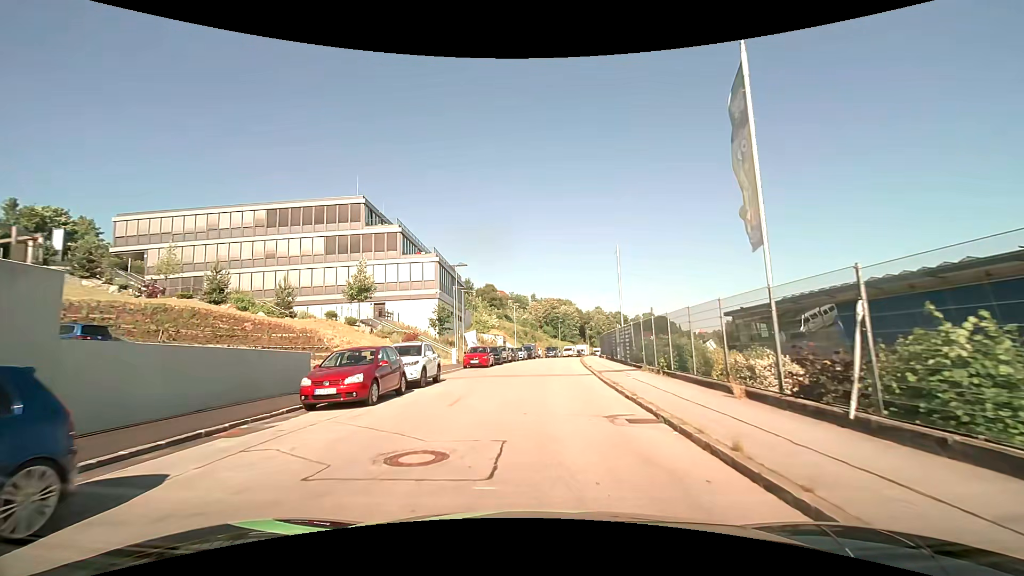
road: tertiary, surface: asphalt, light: Day
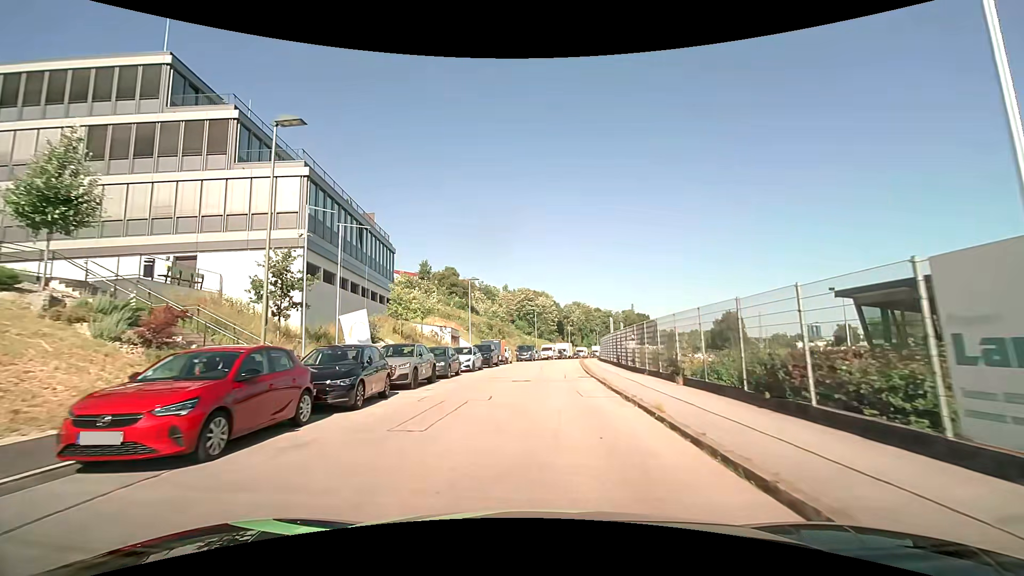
(+0.8, +26.7) m; +4°
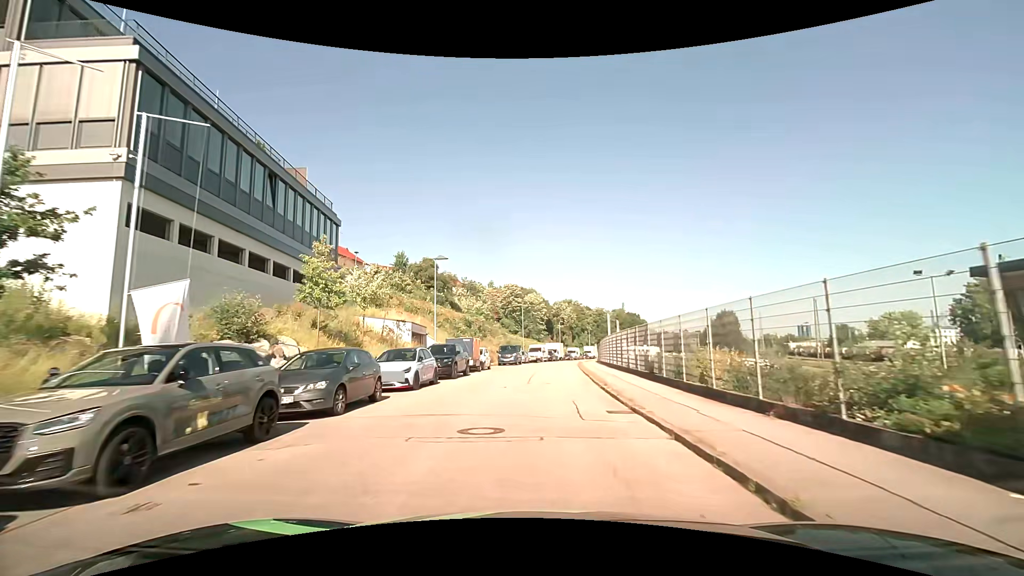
(+0.1, +11.2) m; +1°
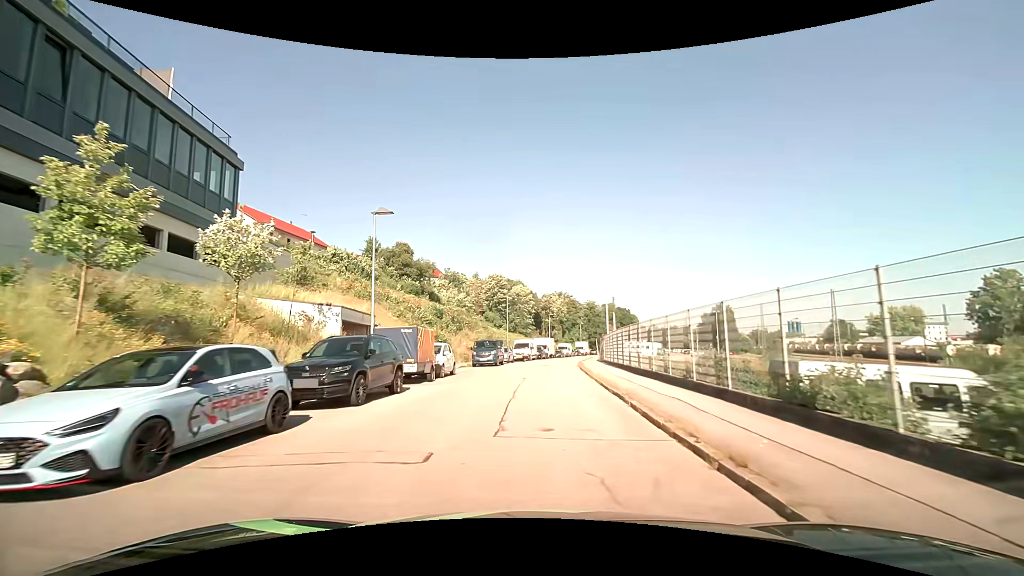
(+0.2, +11.4) m; +1°
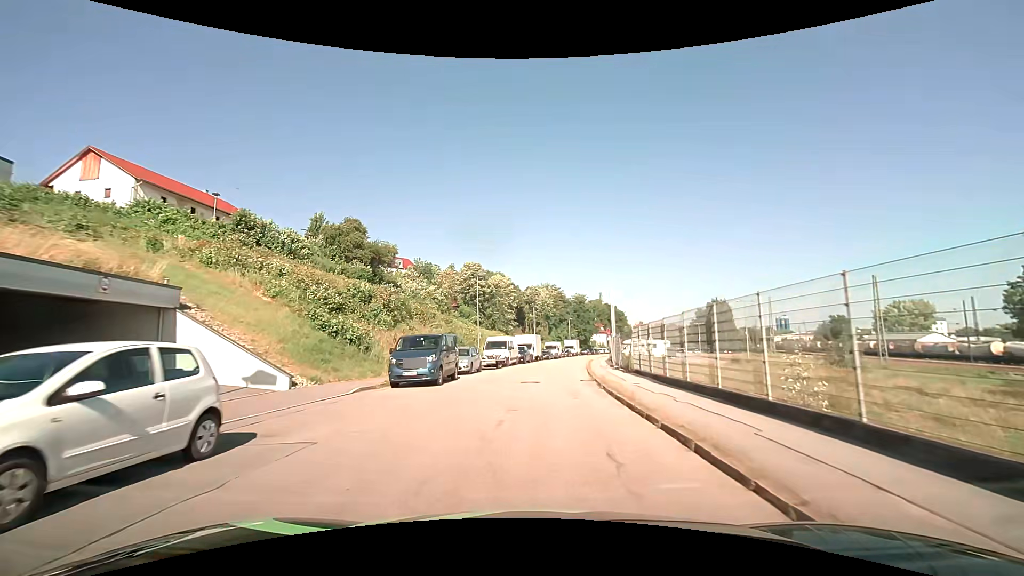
(+0.6, +17.3) m; +3°
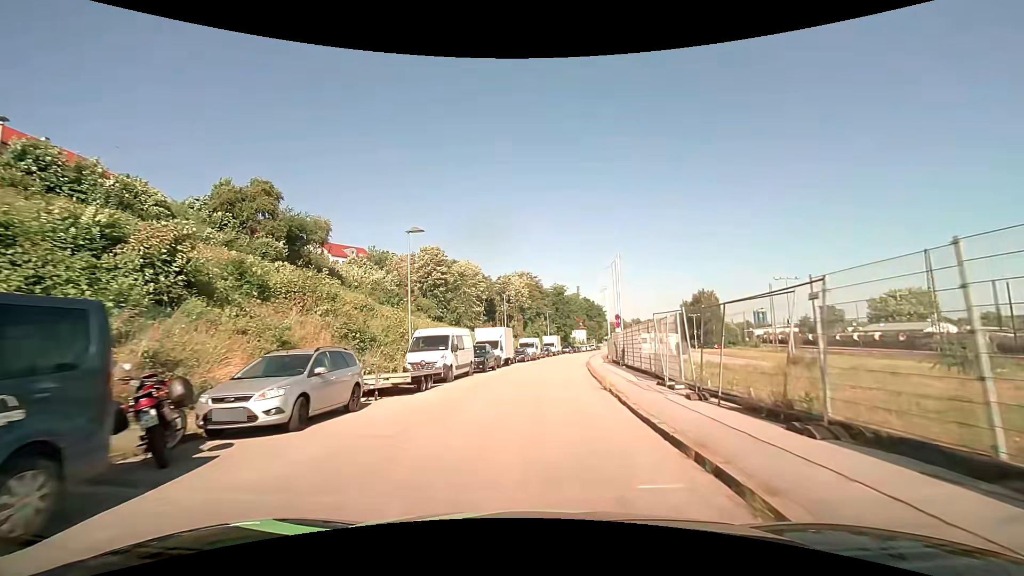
(+0.5, +17.5) m; +3°
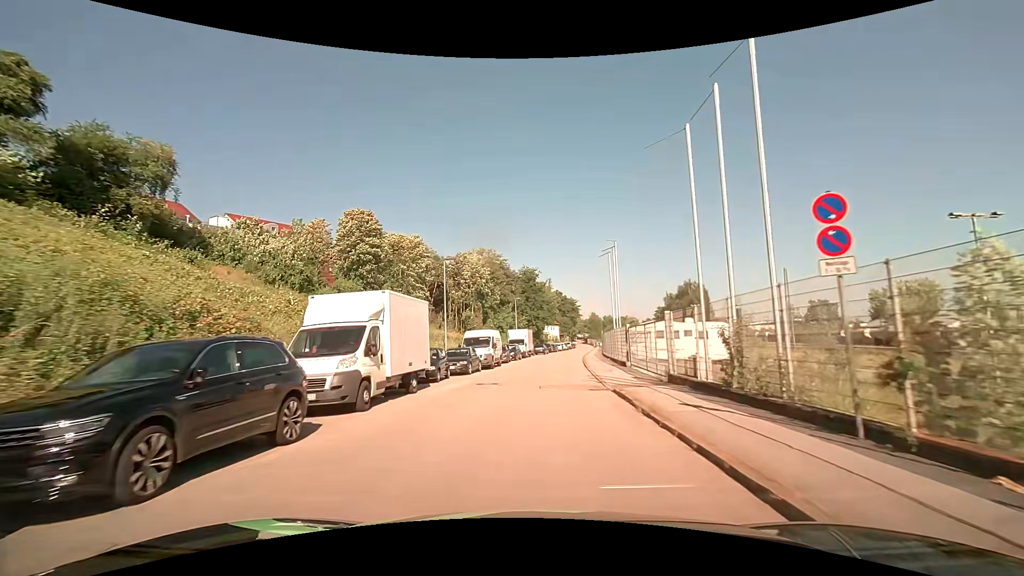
(+0.7, +23.8) m; +4°
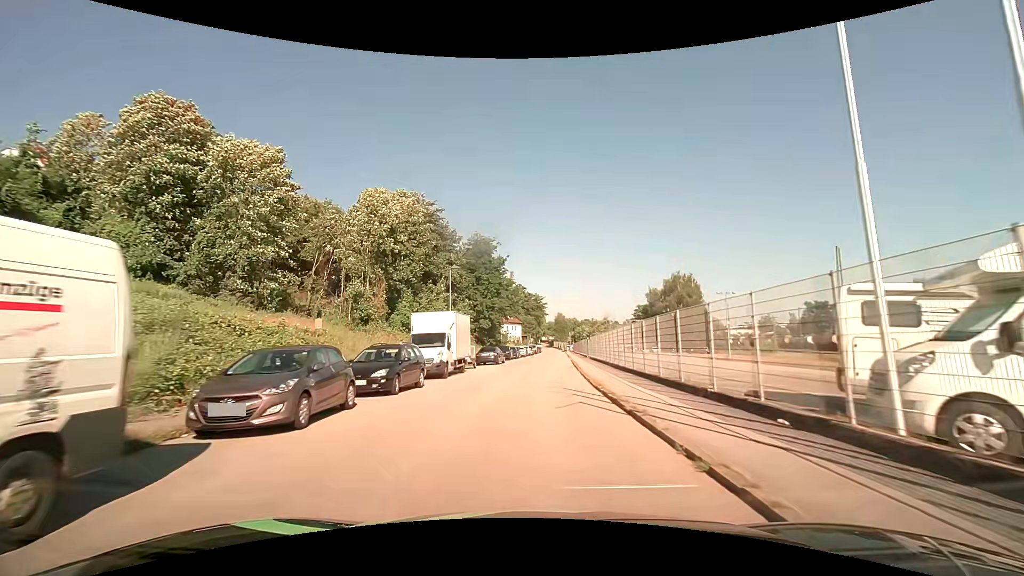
(+1.1, +30.5) m; +5°
(0, +10) (0, +20) (+1, +30) (+1, +40) (+2, +50) (+2, +60) (+3, +70) (+3, +80) (+4, +90) (+5, +100) m
